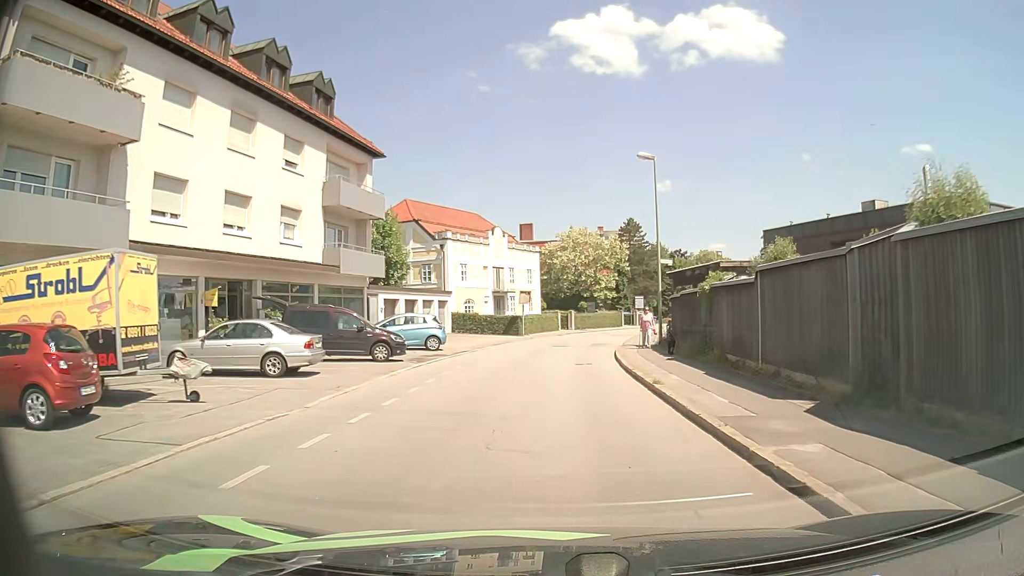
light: Day
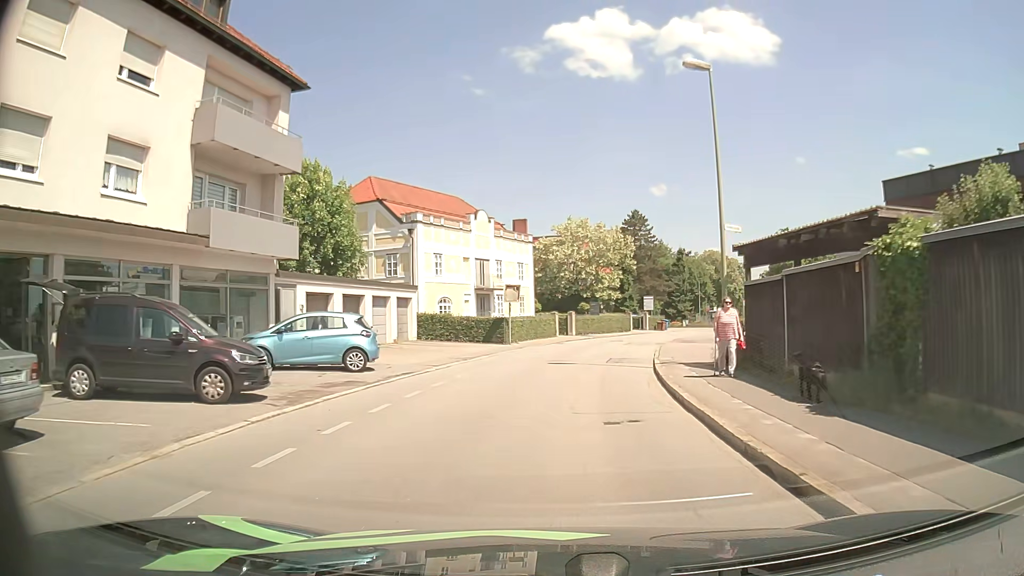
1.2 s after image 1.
(-0.1, +11.2) m; 0°
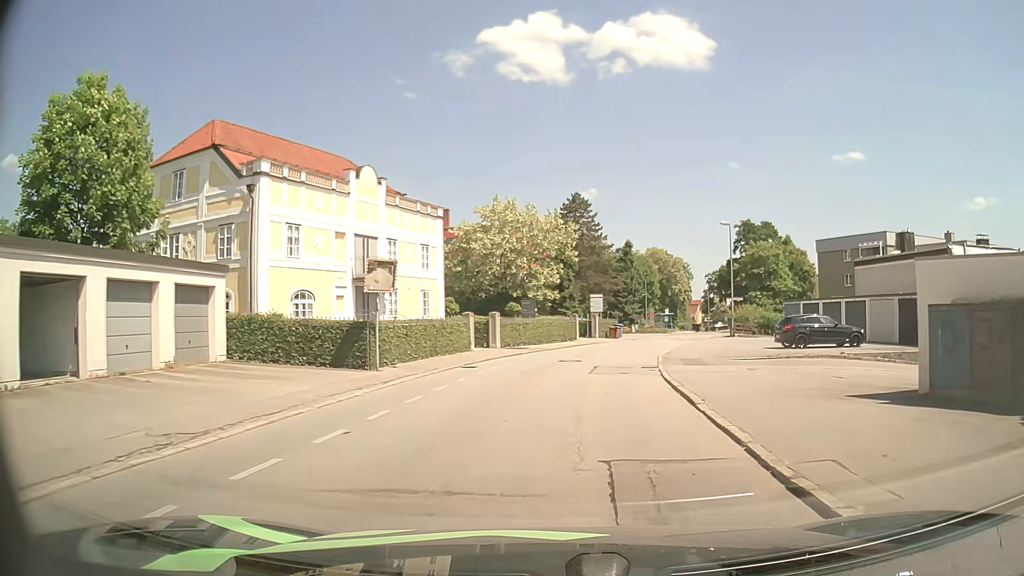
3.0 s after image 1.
(+0.7, +16.0) m; +6°
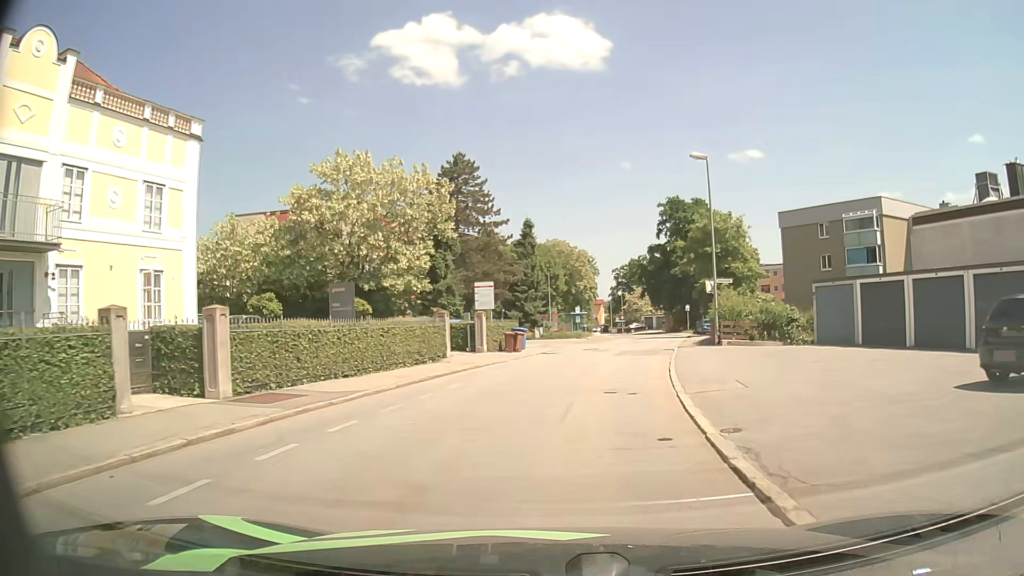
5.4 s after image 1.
(+1.7, +20.3) m; +9°
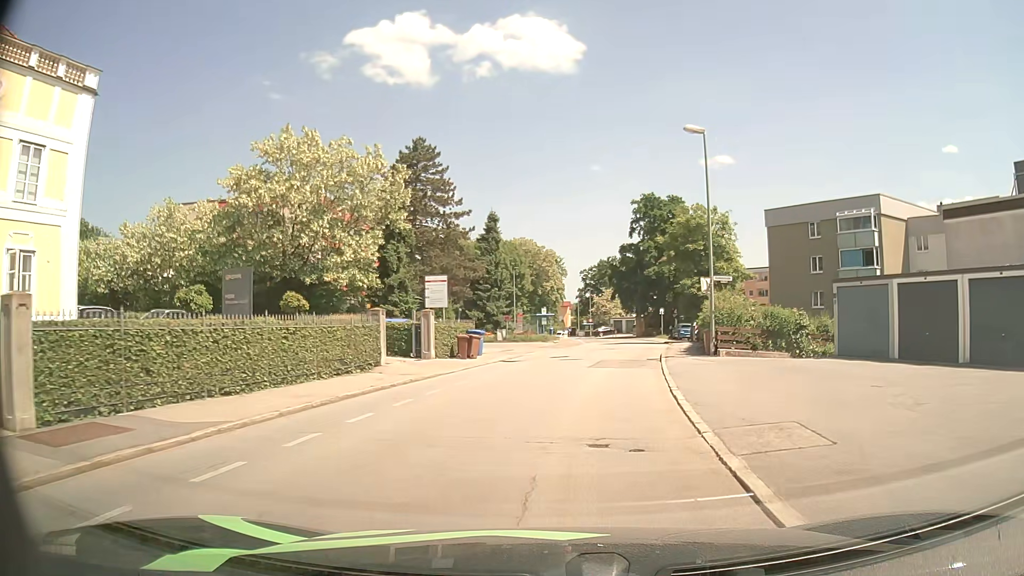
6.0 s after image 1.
(+0.1, +5.1) m; +3°
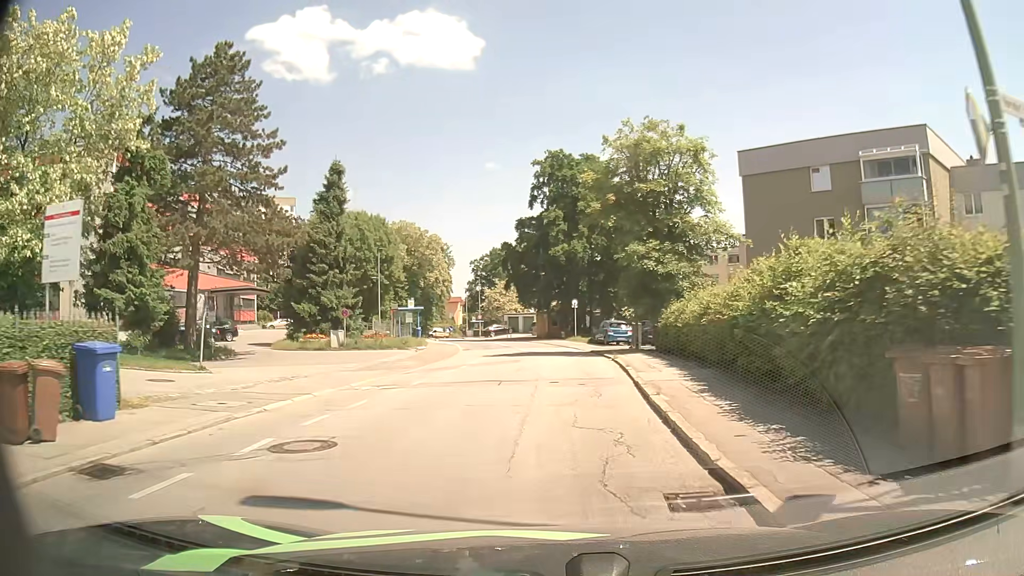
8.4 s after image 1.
(+1.7, +20.1) m; +9°
(0, +10) (+1, +20) (+1, +30) (0, +40) (-2, +50) (-4, +60) (-6, +69) (-9, +79) (-12, +89) (-14, +98) m
